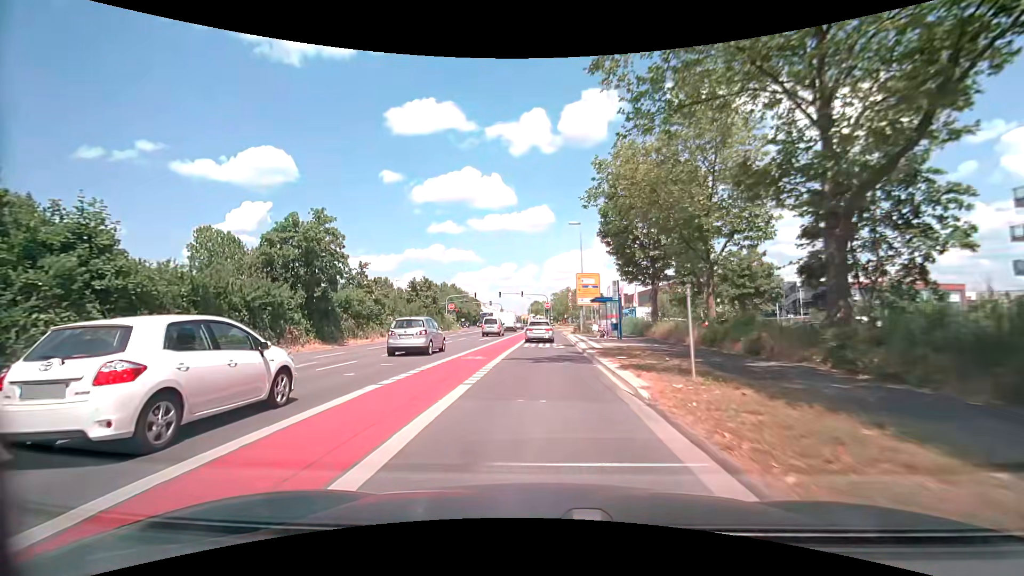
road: secondary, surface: asphalt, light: Day
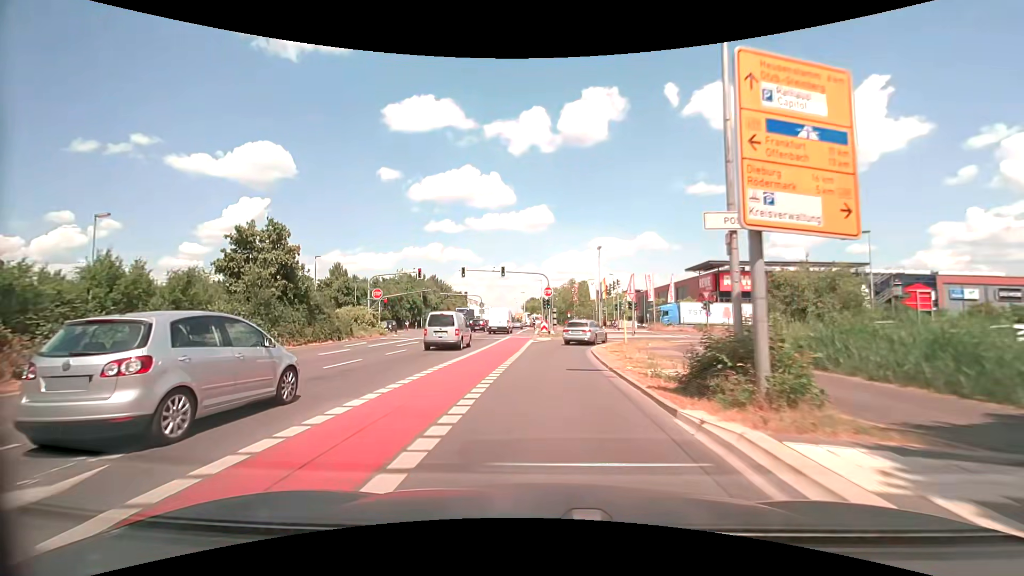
(+0.2, +35.4) m; +1°
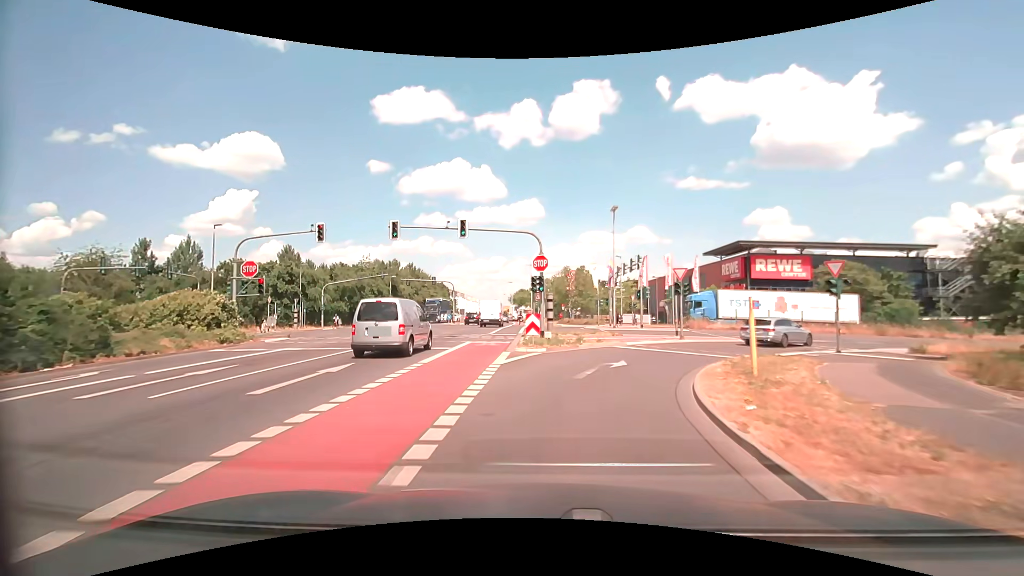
(+0.1, +18.4) m; +1°
(+1, +10) (+4, +19) (+10, +27) (+18, +33) (+28, +36) (+38, +37) (+48, +37) (+58, +37) (+68, +37) (+78, +37) m
